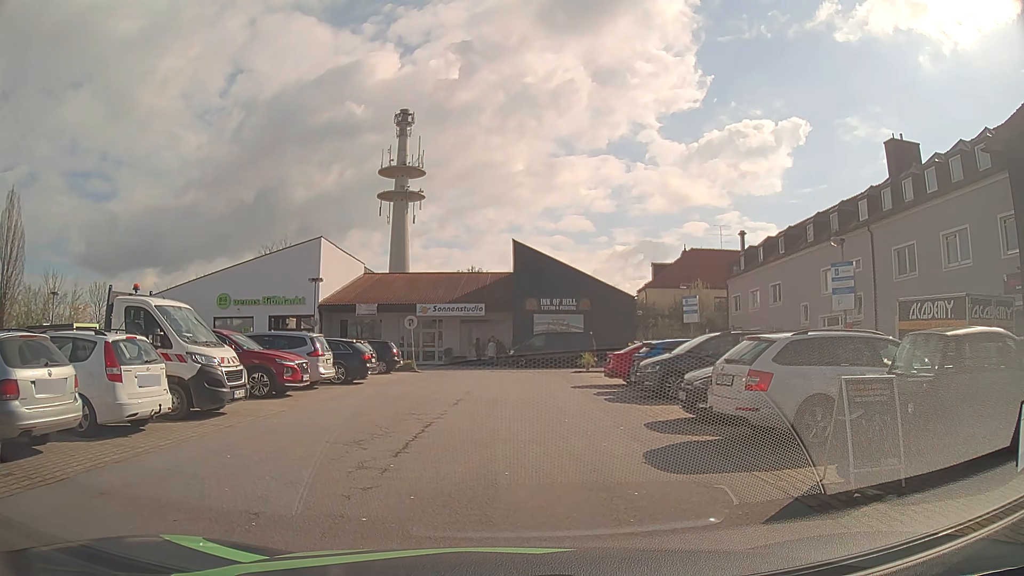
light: Day
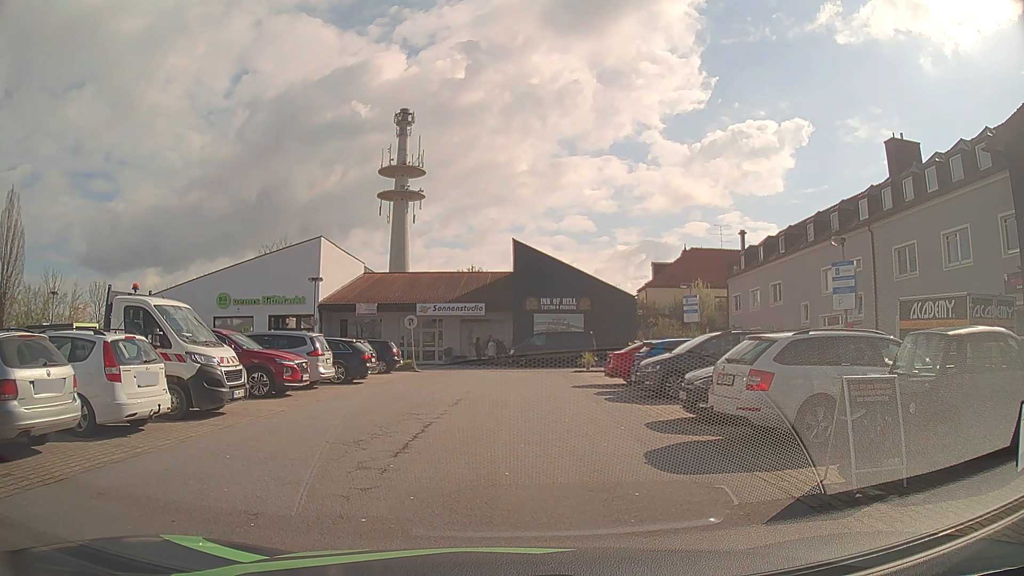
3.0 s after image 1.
(0.0, +0.1) m; 0°
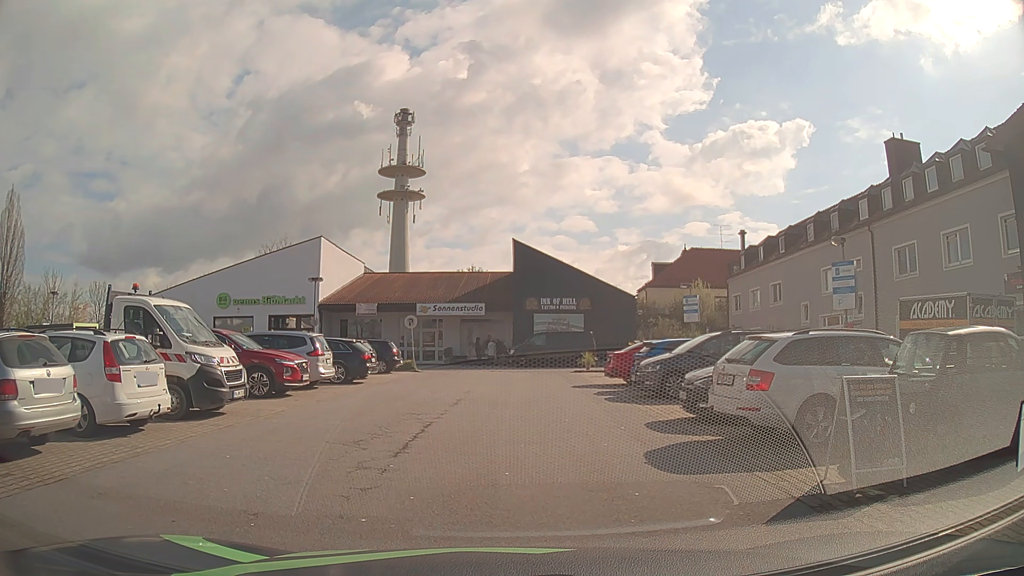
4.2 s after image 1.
(0.0, 0.0) m; 0°
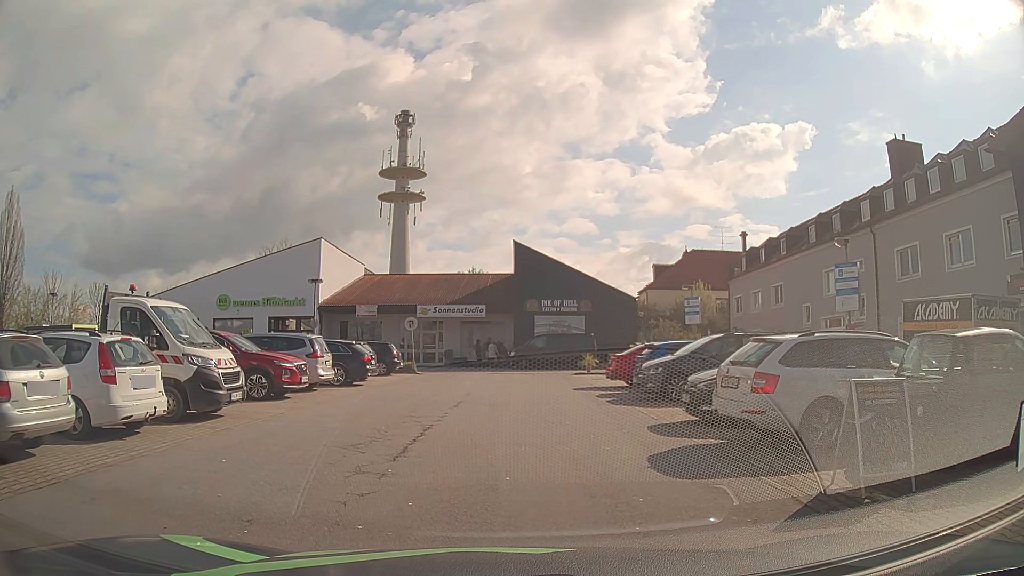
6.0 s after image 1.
(0.0, +0.1) m; 0°
